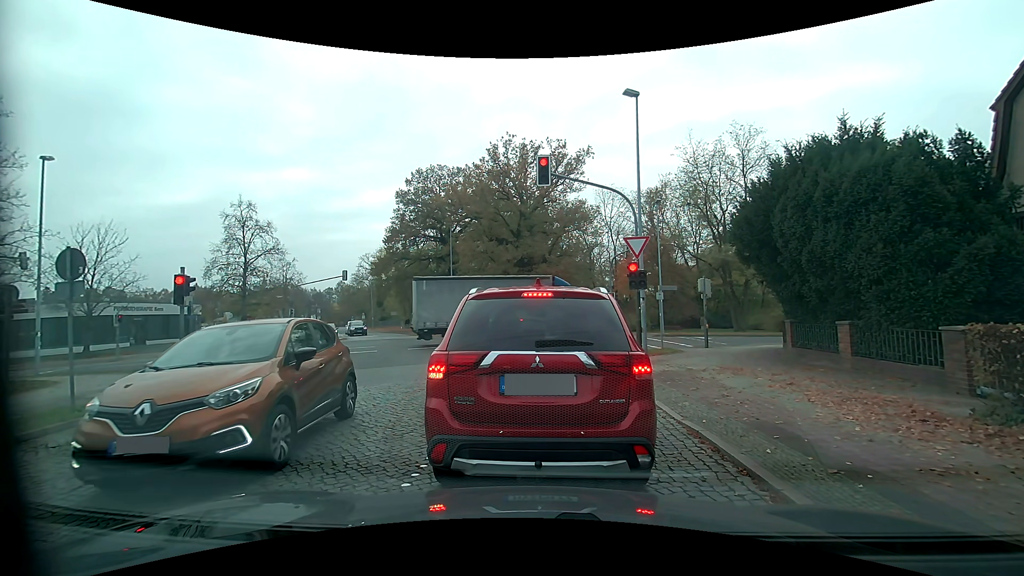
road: residential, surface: sett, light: Day
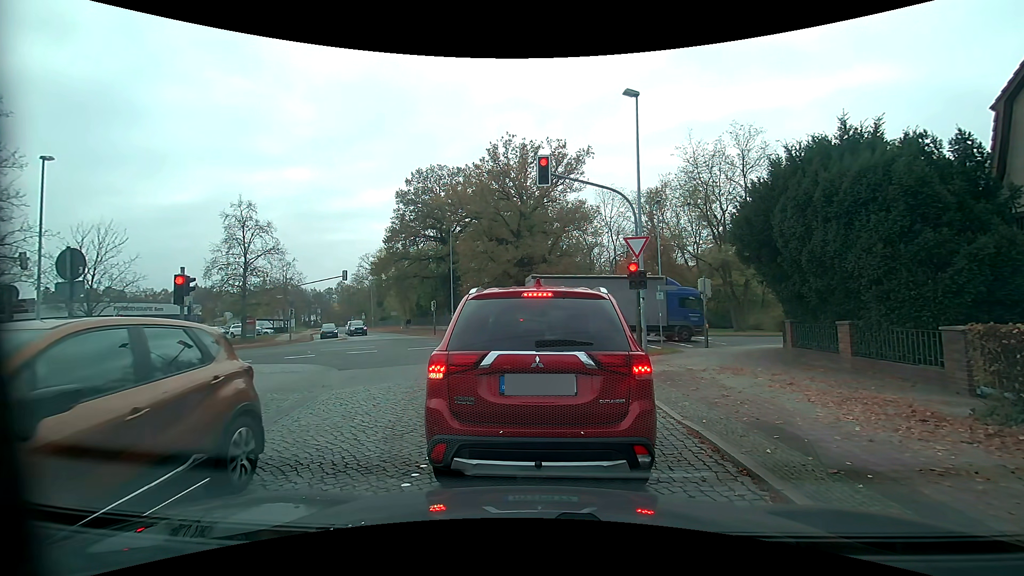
(0.0, 0.0) m; 0°
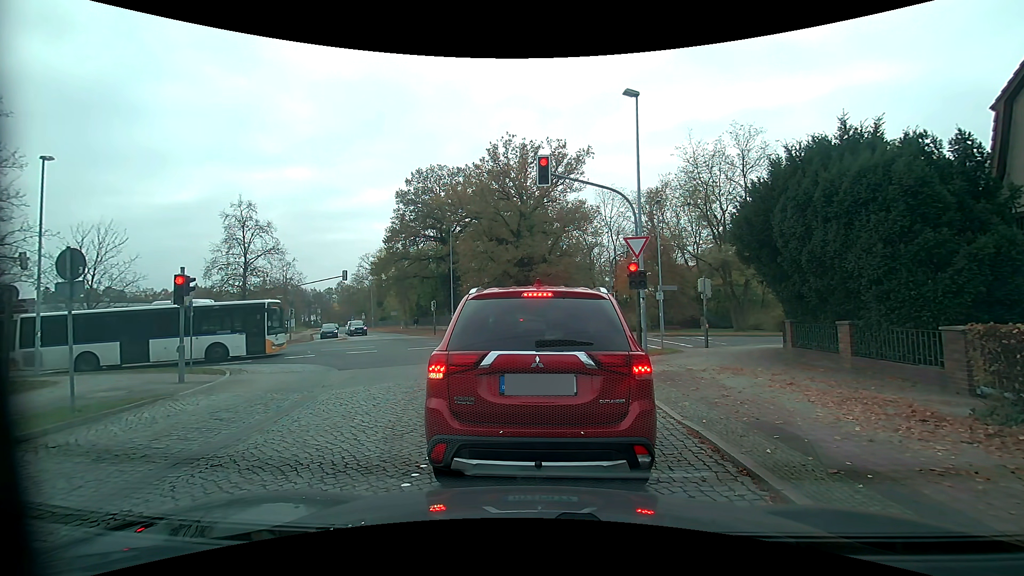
(0.0, 0.0) m; 0°
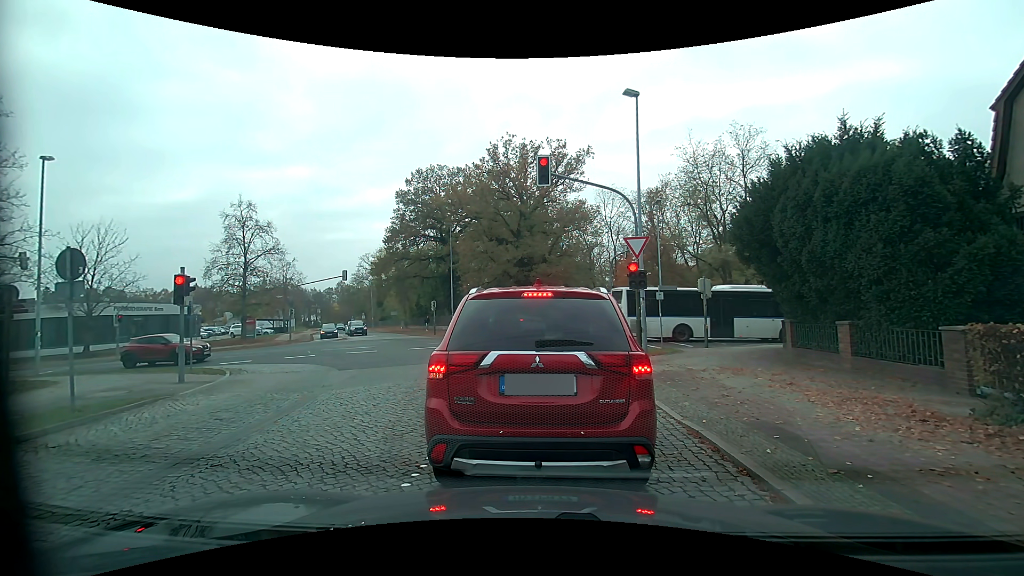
(0.0, 0.0) m; 0°
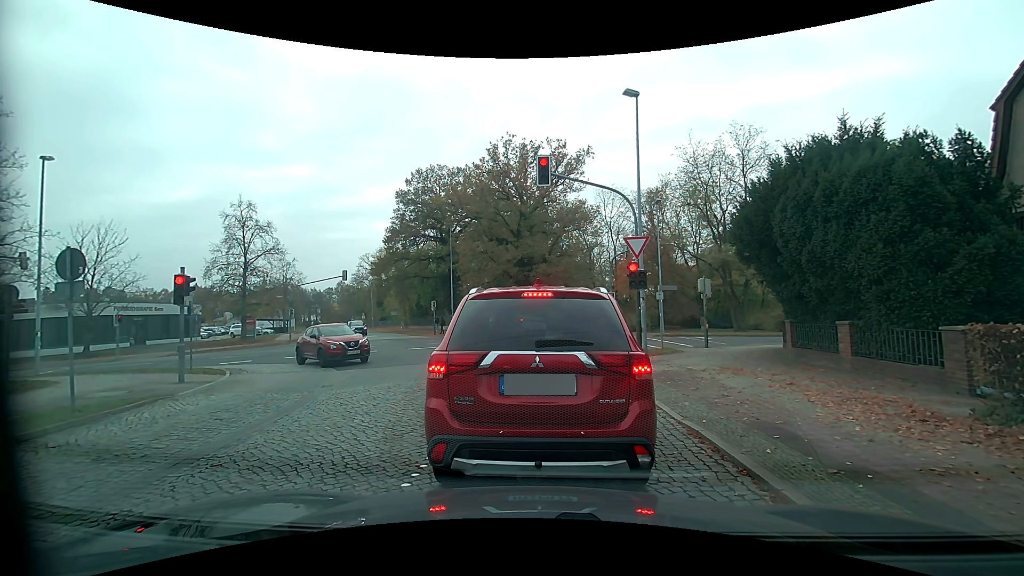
(0.0, 0.0) m; 0°
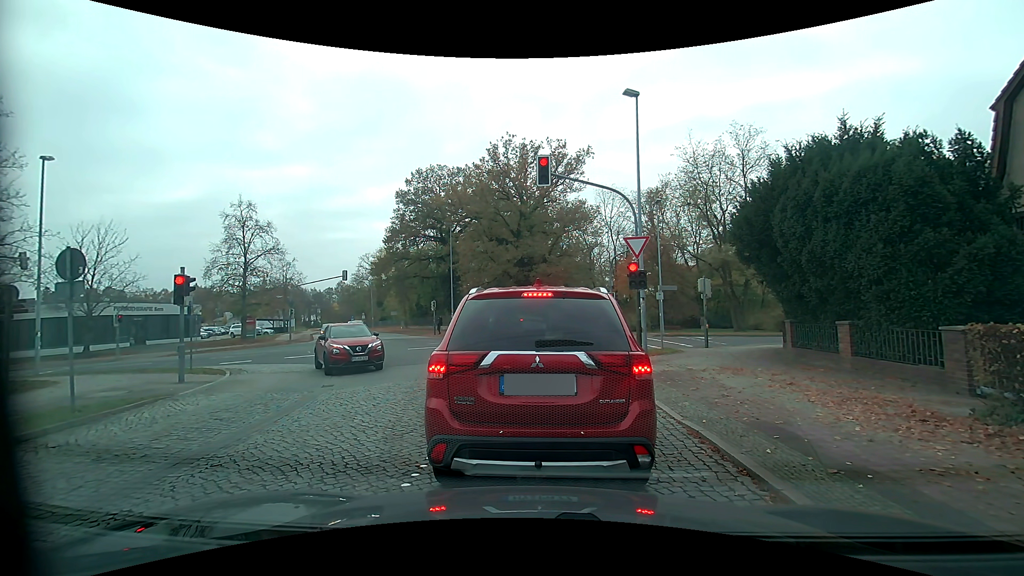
(0.0, 0.0) m; 0°
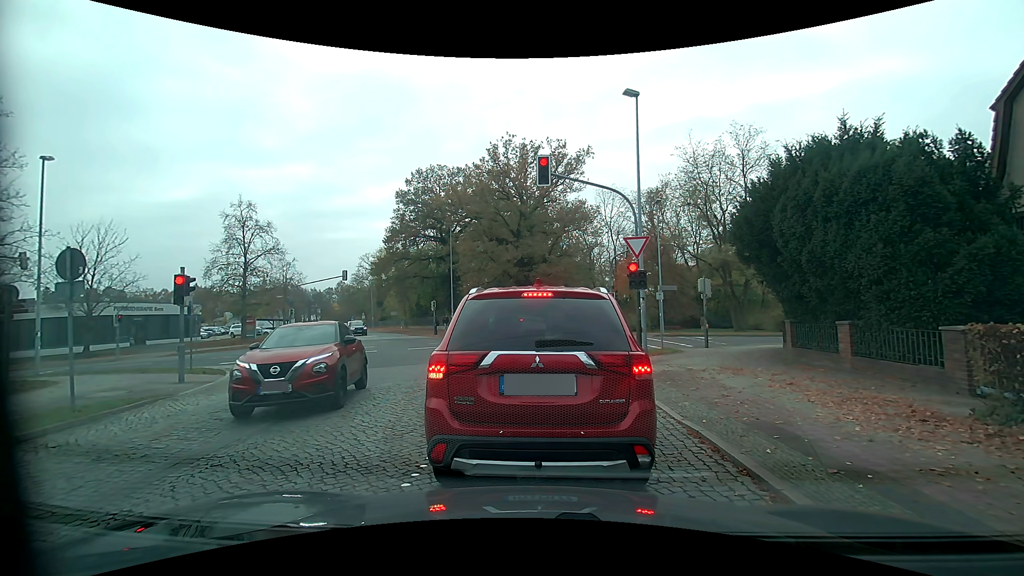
(0.0, 0.0) m; 0°
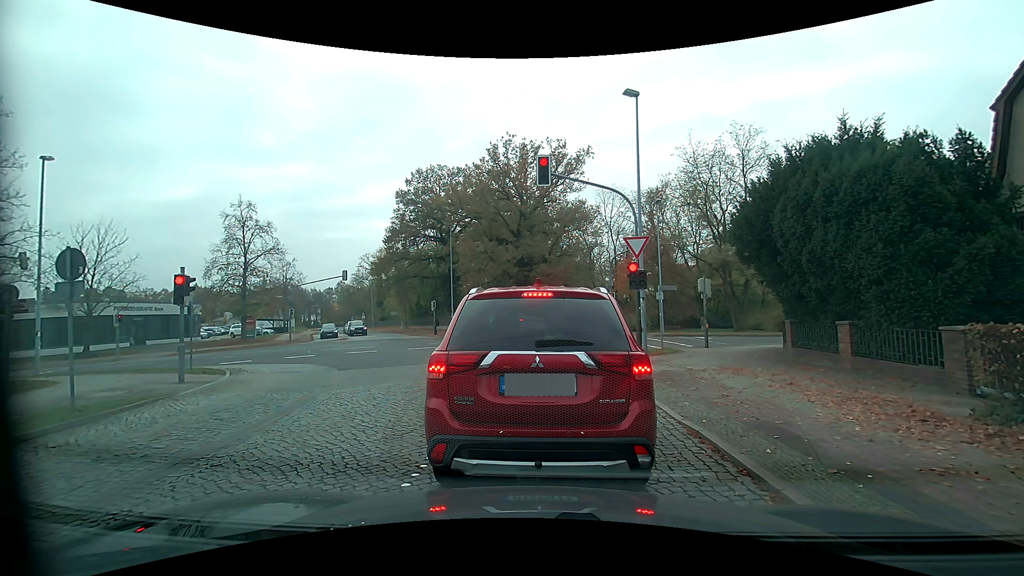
(0.0, 0.0) m; 0°
